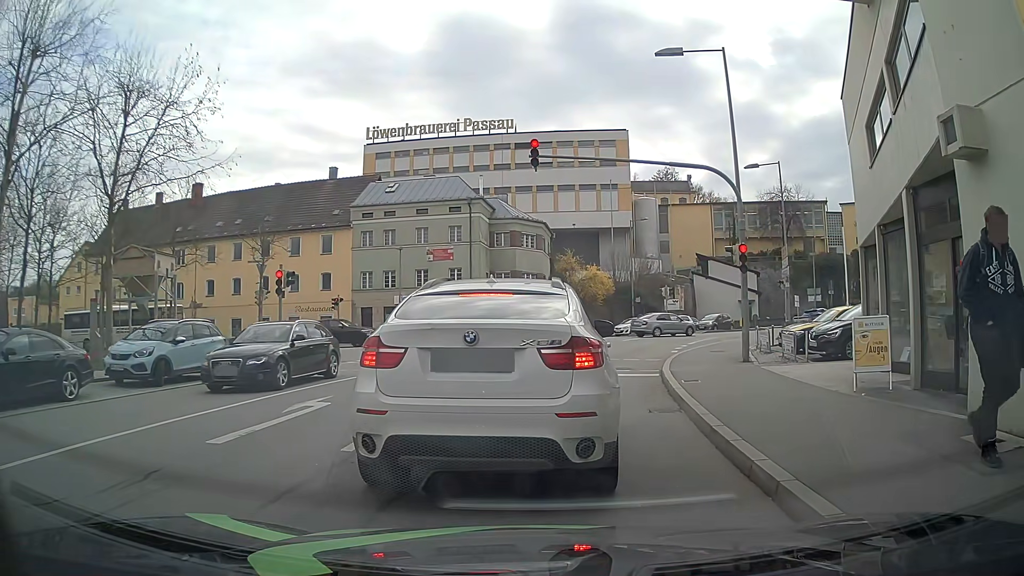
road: residential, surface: asphalt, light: Day
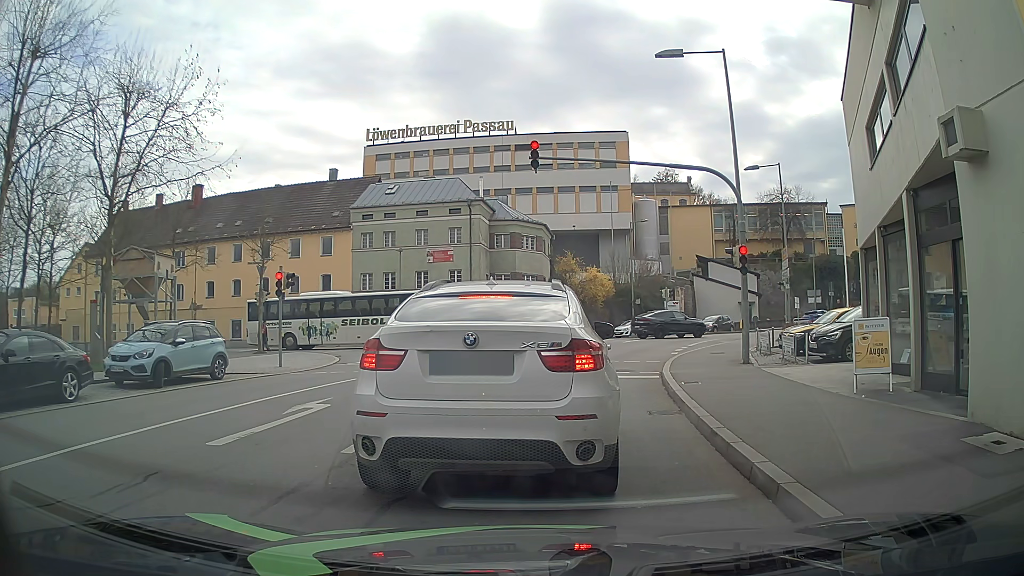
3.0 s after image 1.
(0.0, +0.1) m; 0°
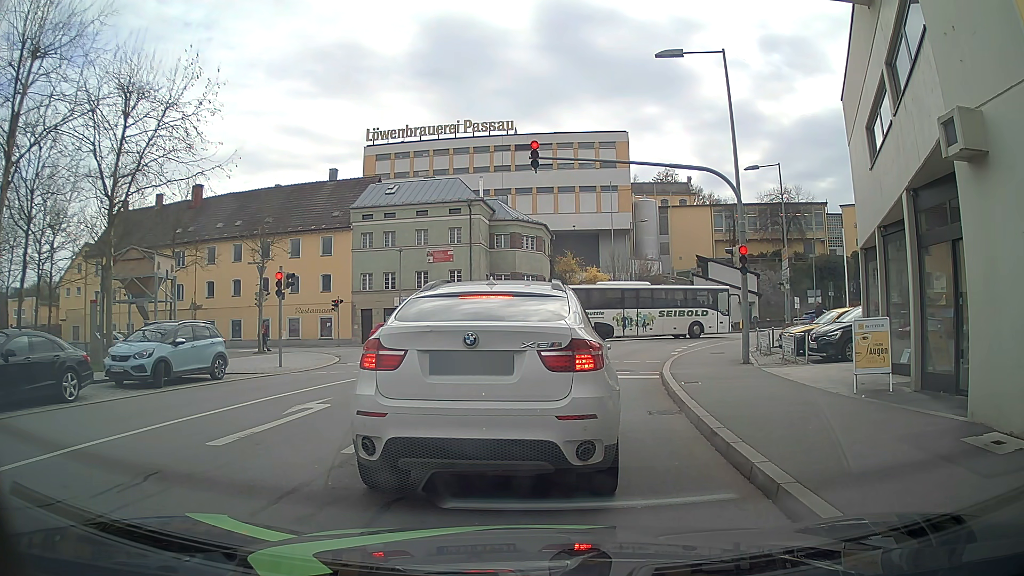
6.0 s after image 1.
(0.0, 0.0) m; 0°
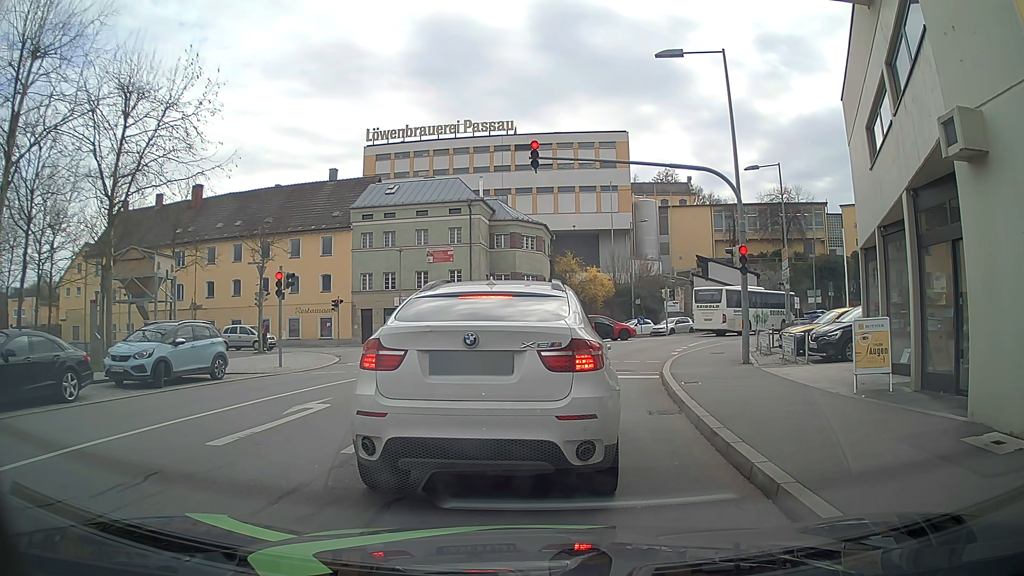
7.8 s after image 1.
(0.0, 0.0) m; 0°
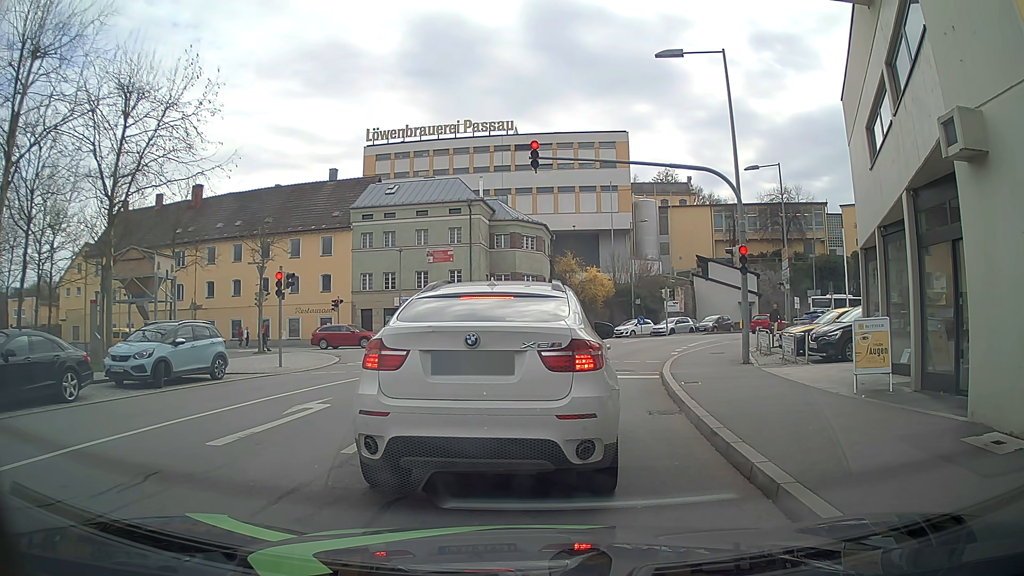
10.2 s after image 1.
(0.0, 0.0) m; 0°
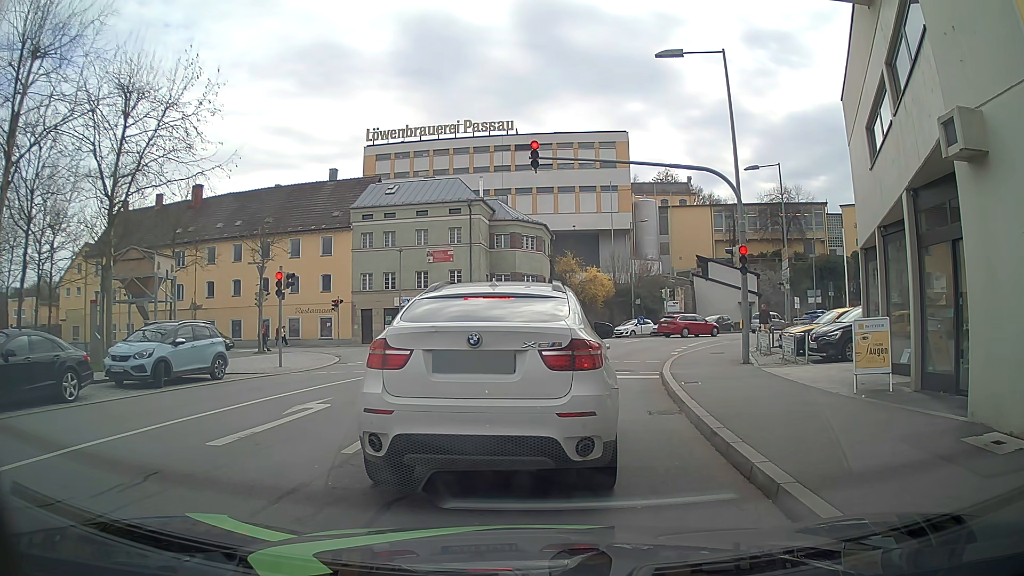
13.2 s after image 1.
(0.0, 0.0) m; 0°
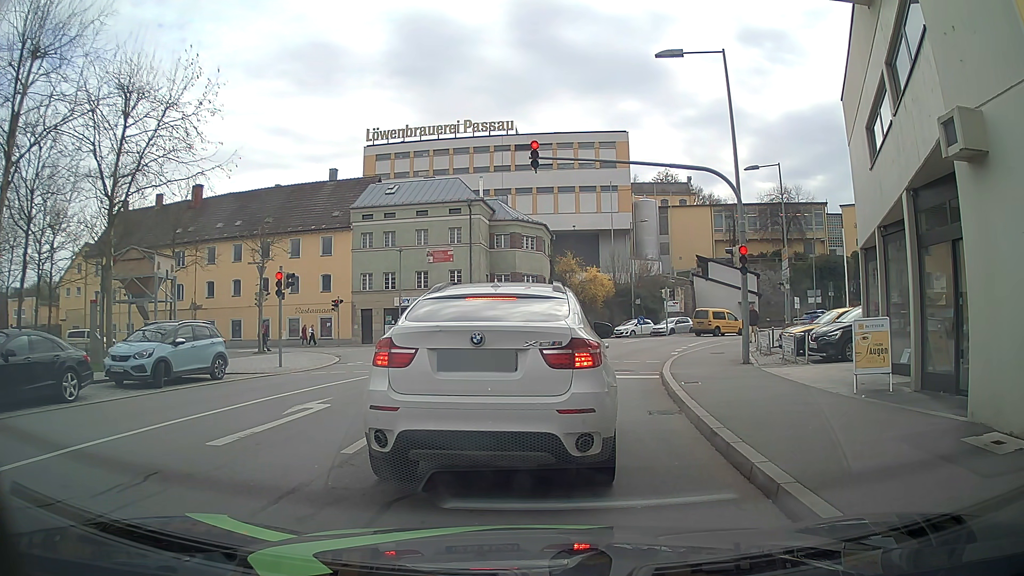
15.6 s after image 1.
(0.0, 0.0) m; 0°
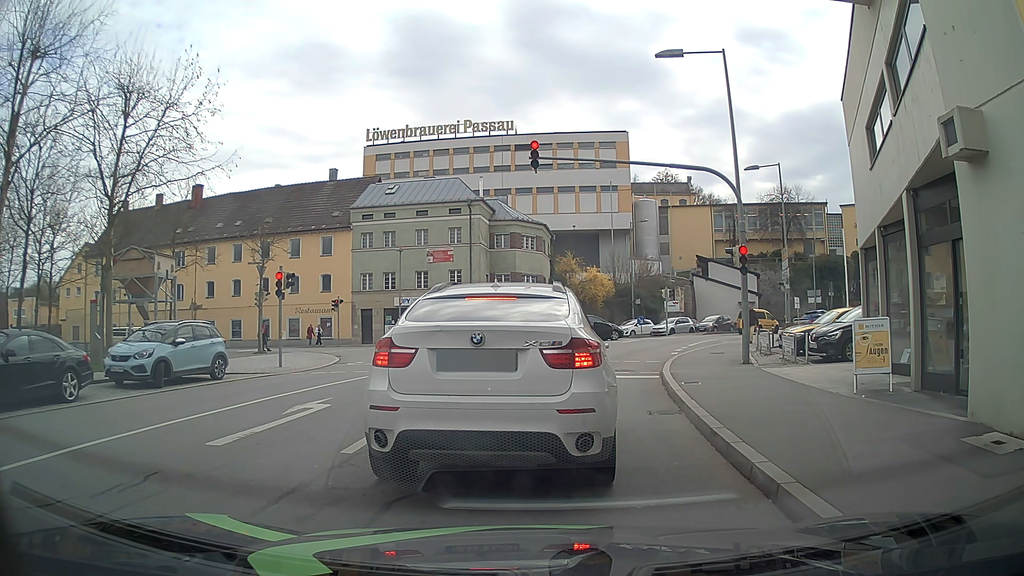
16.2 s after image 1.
(0.0, 0.0) m; 0°
